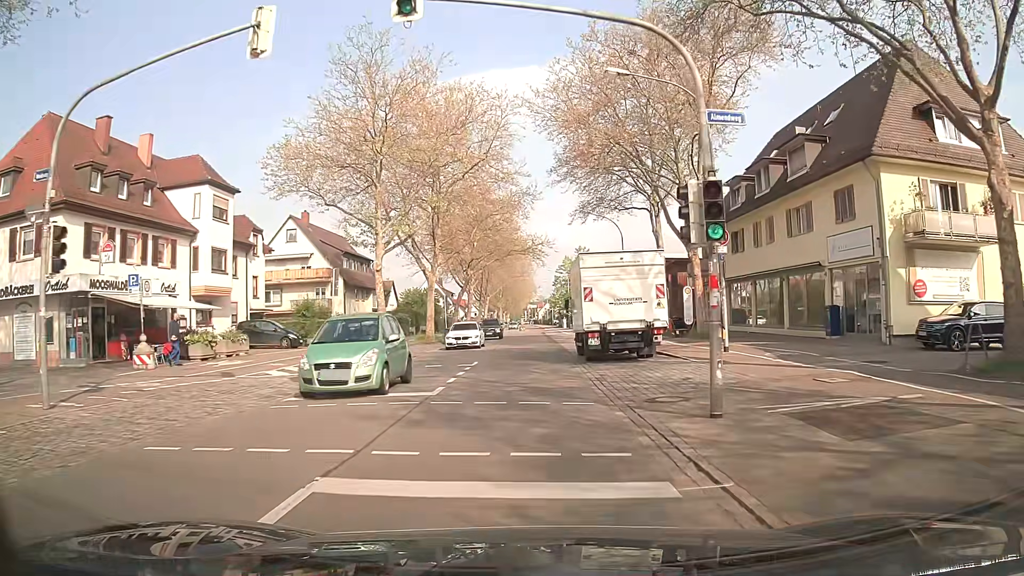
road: secondary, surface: asphalt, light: Day
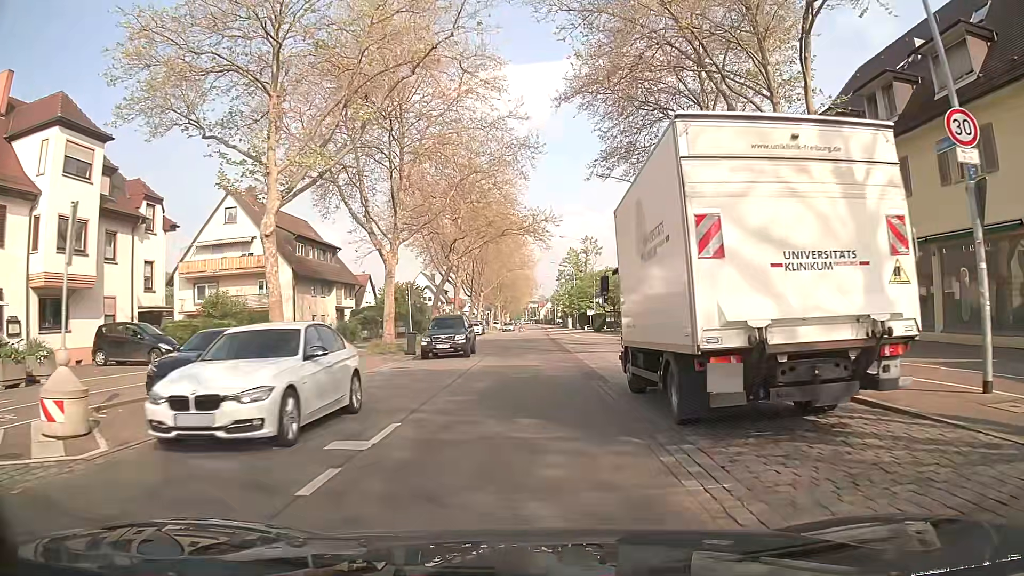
(-0.5, +13.7) m; -1°
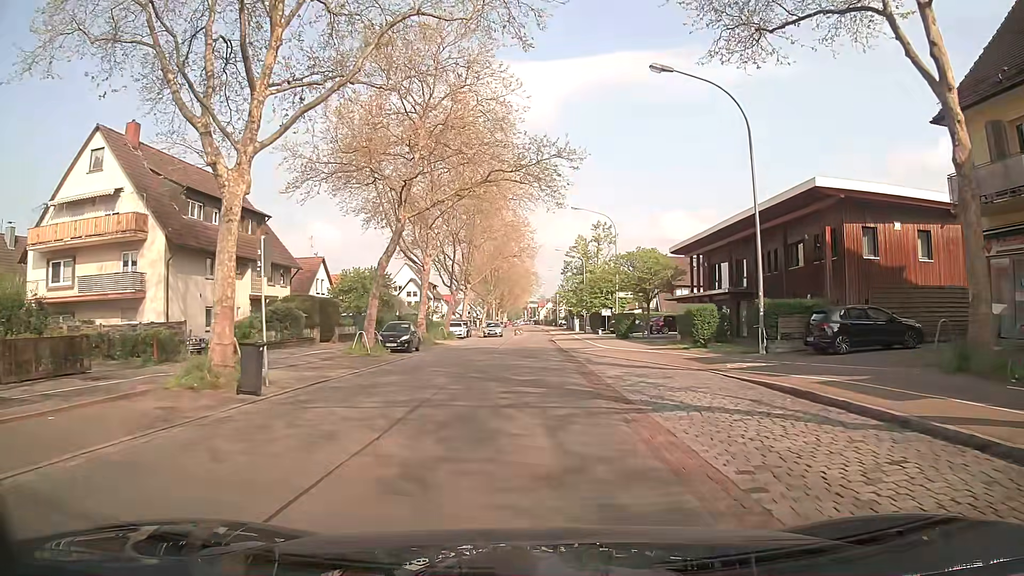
(-0.1, +18.1) m; +1°
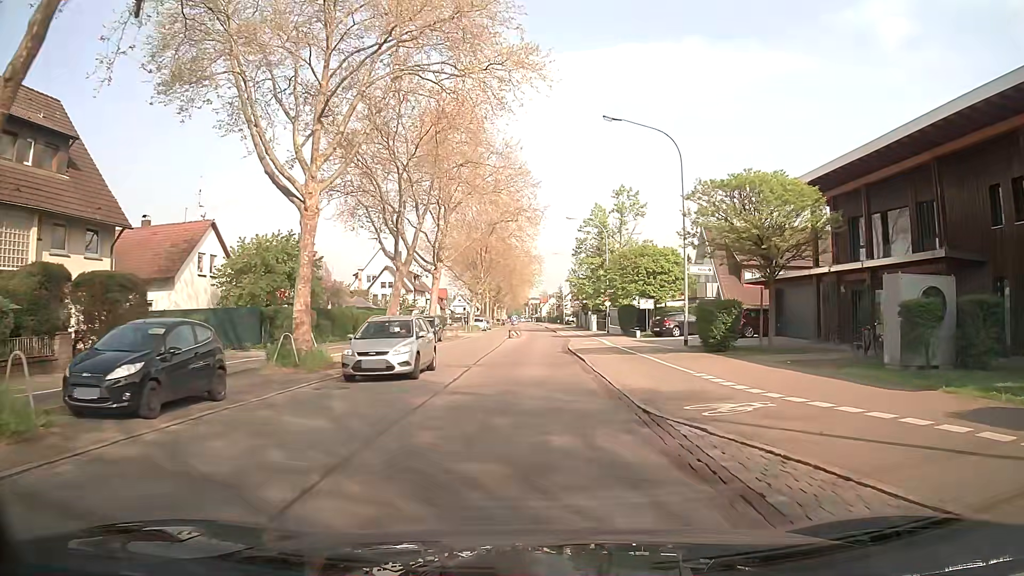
(-0.4, +22.5) m; -1°
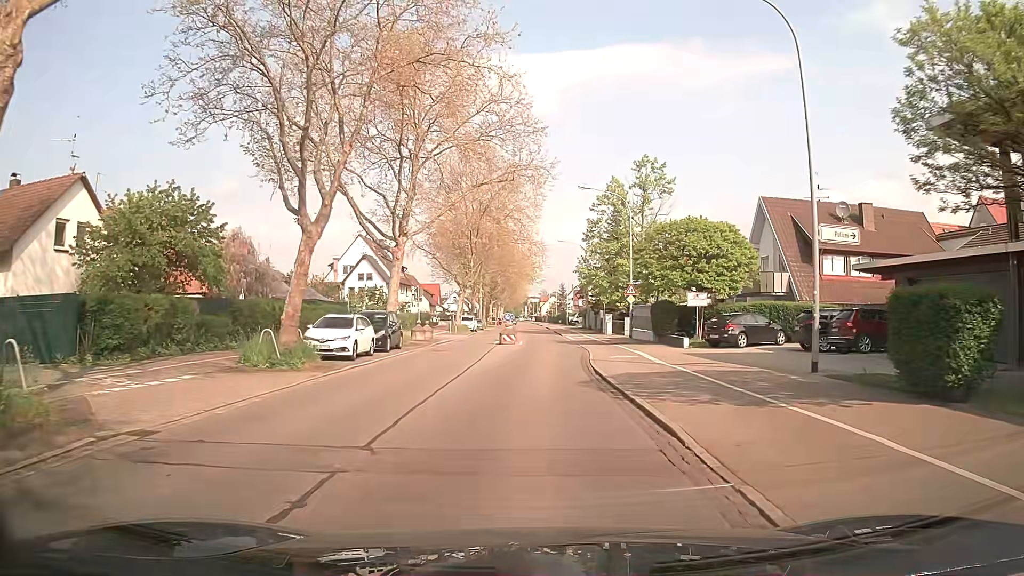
(0.0, +13.4) m; +1°
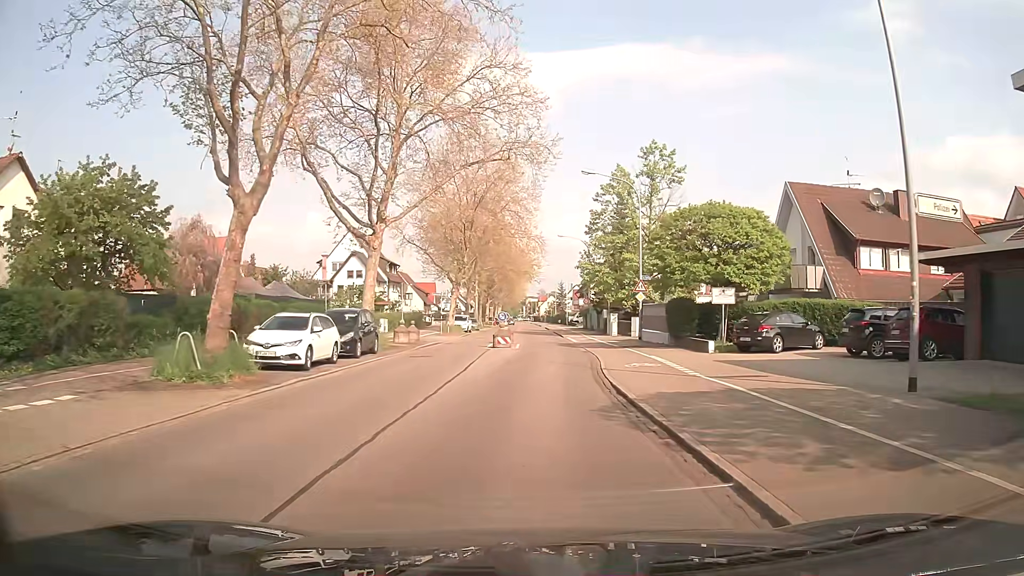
(0.0, +4.5) m; 0°
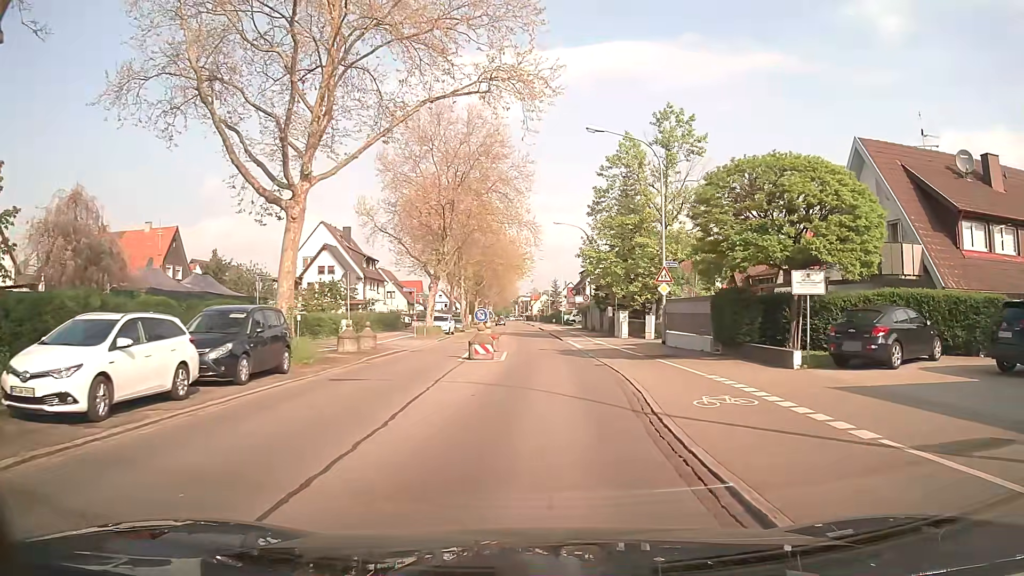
(0.0, +9.0) m; +1°
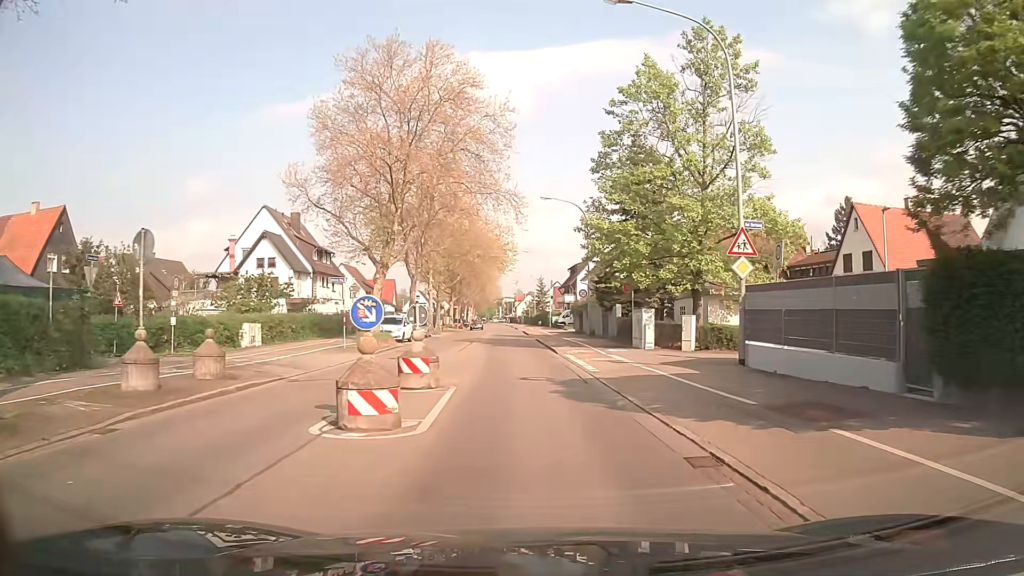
(0.0, +13.5) m; 0°
(0, +10) (0, +20) (0, +30) (-1, +40) (-1, +50) (-1, +60) (-2, +70) (-2, +80) (-3, +90) (-3, +100) m
